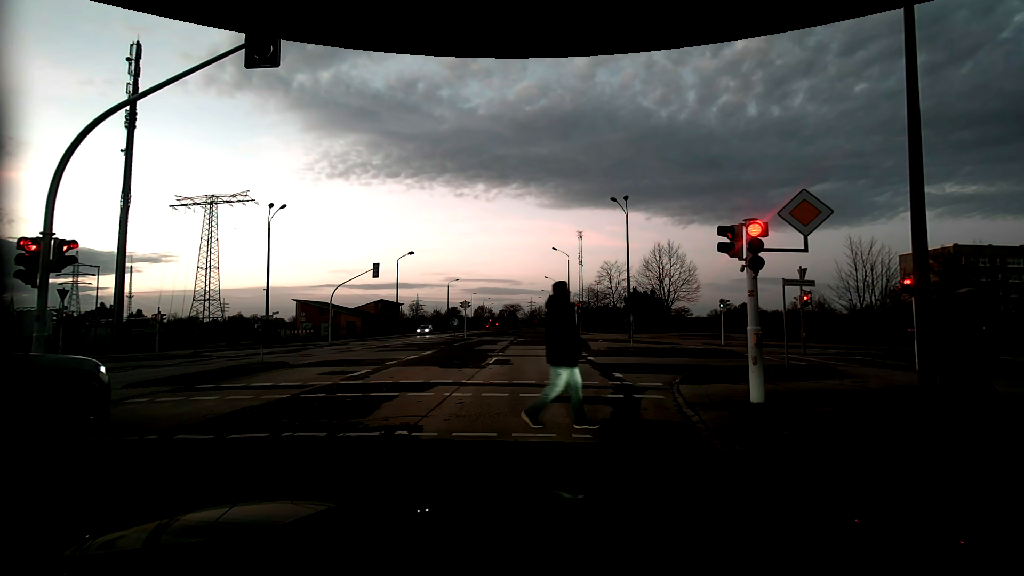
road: tertiary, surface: asphalt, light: Dusk
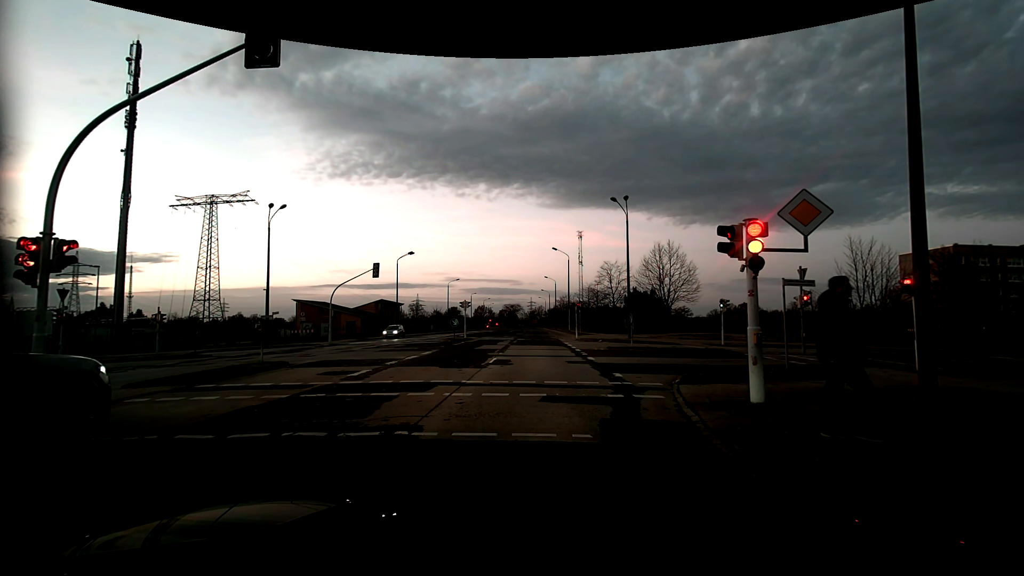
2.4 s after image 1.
(0.0, 0.0) m; 0°
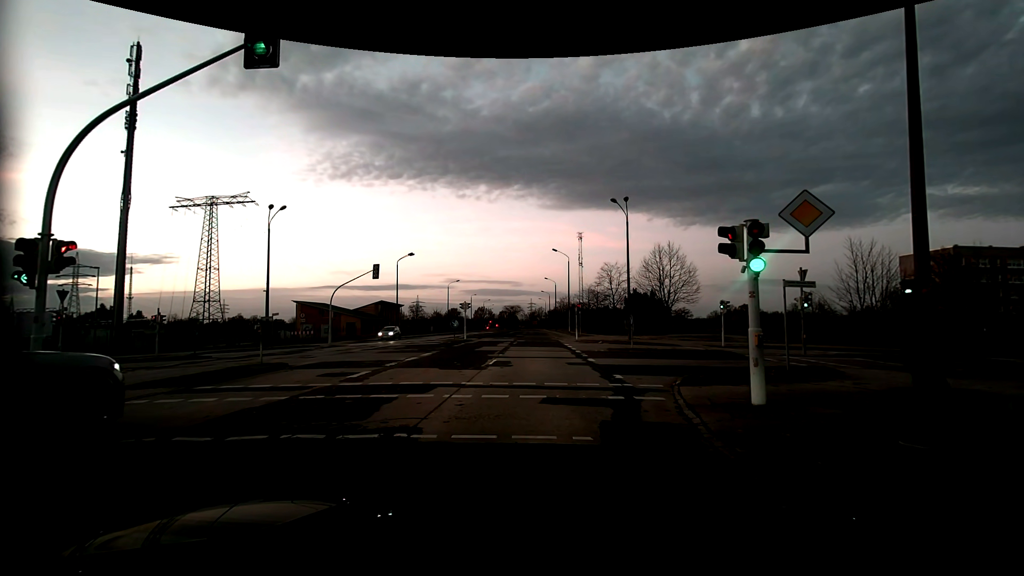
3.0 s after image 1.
(0.0, 0.0) m; 0°
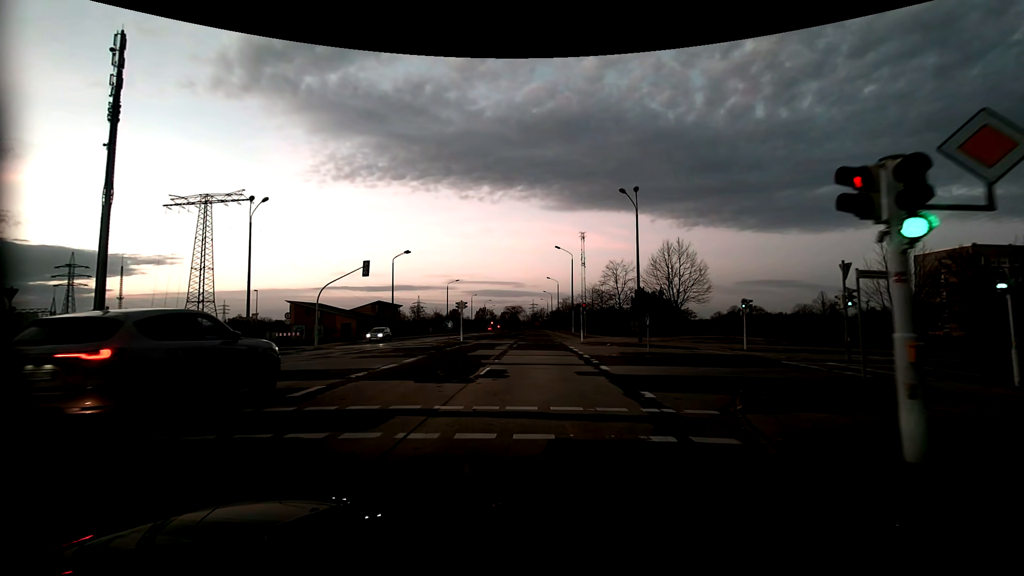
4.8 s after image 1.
(0.0, +3.8) m; -1°
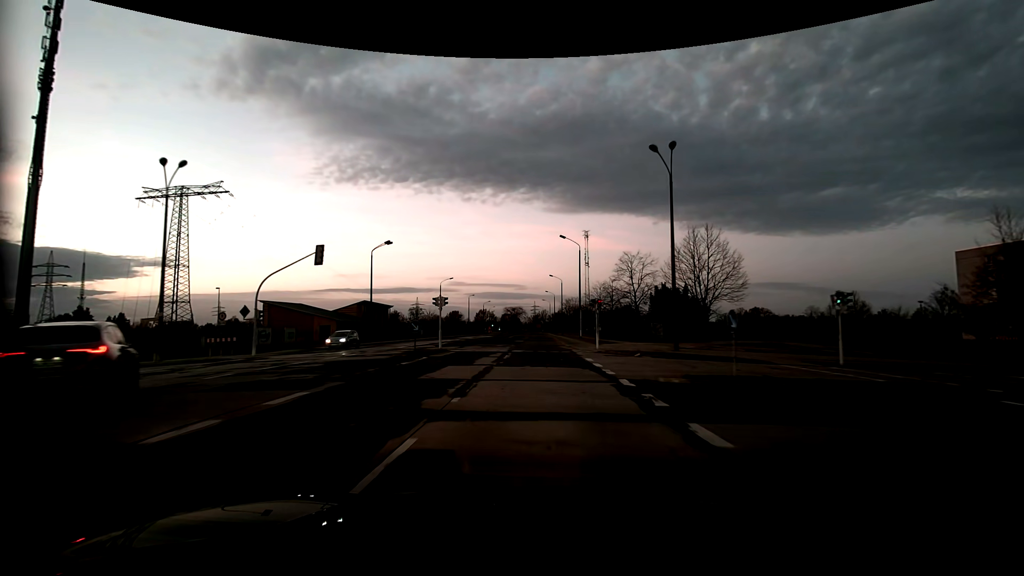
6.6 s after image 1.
(0.0, +10.3) m; 0°
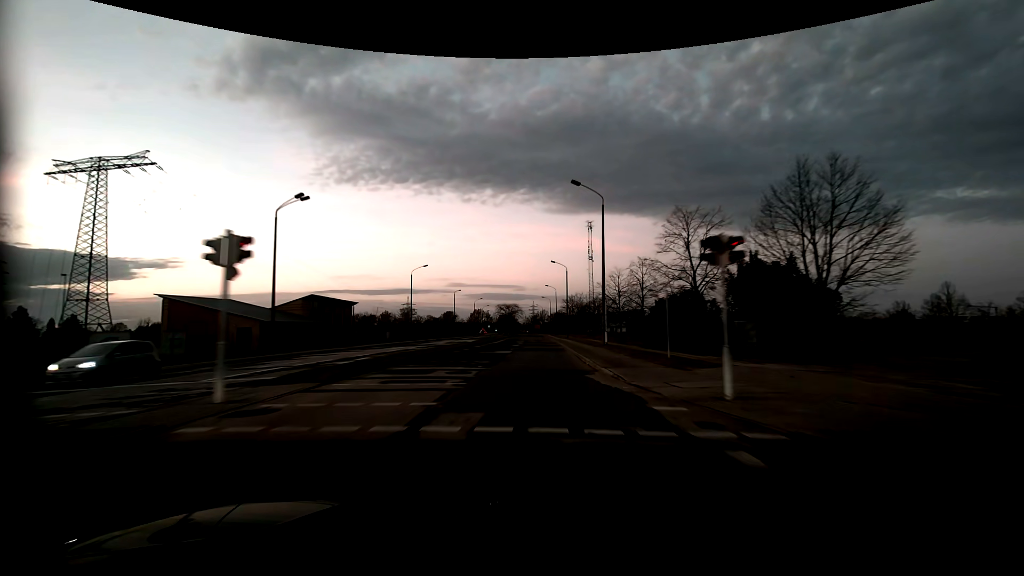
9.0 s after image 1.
(0.0, +22.7) m; 0°
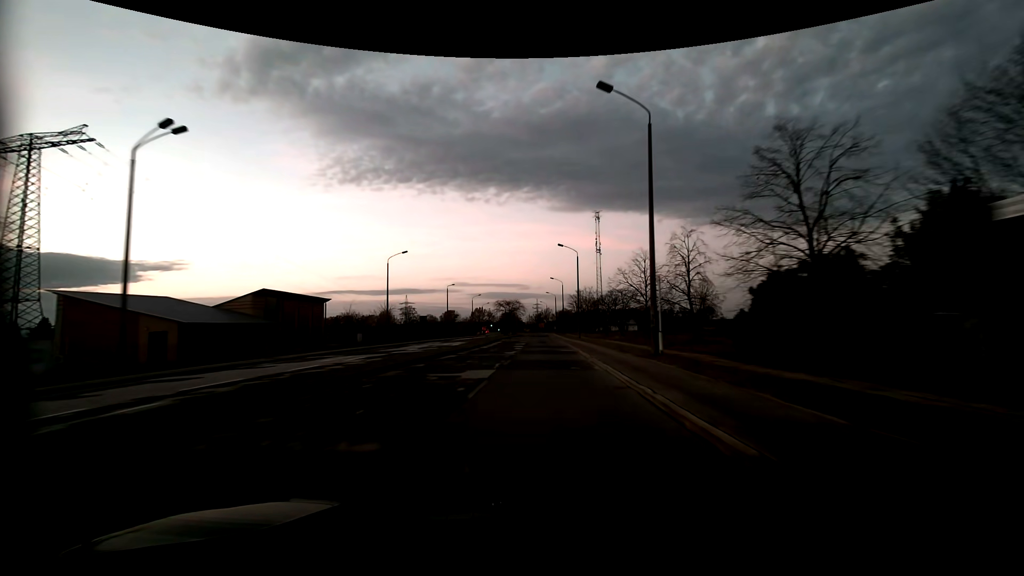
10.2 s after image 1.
(0.0, +14.5) m; 0°
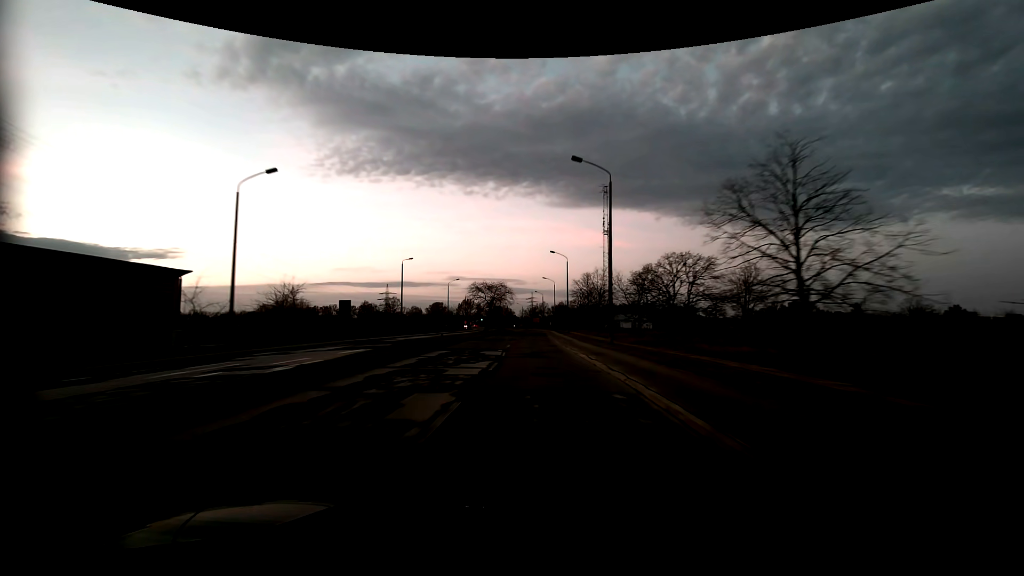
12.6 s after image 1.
(+0.2, +31.6) m; +1°
(0, +10) (0, +20) (-1, +30) (-1, +40) (-1, +50) (-1, +60) (-1, +70) (-1, +80) (-1, +90) (-1, +100) m
